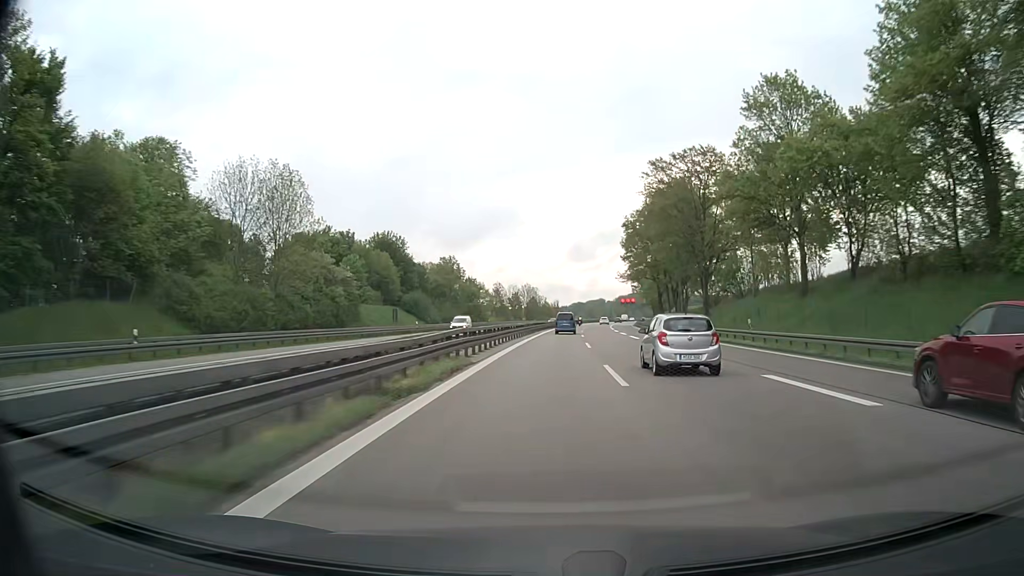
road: motorway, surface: asphalt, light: Day
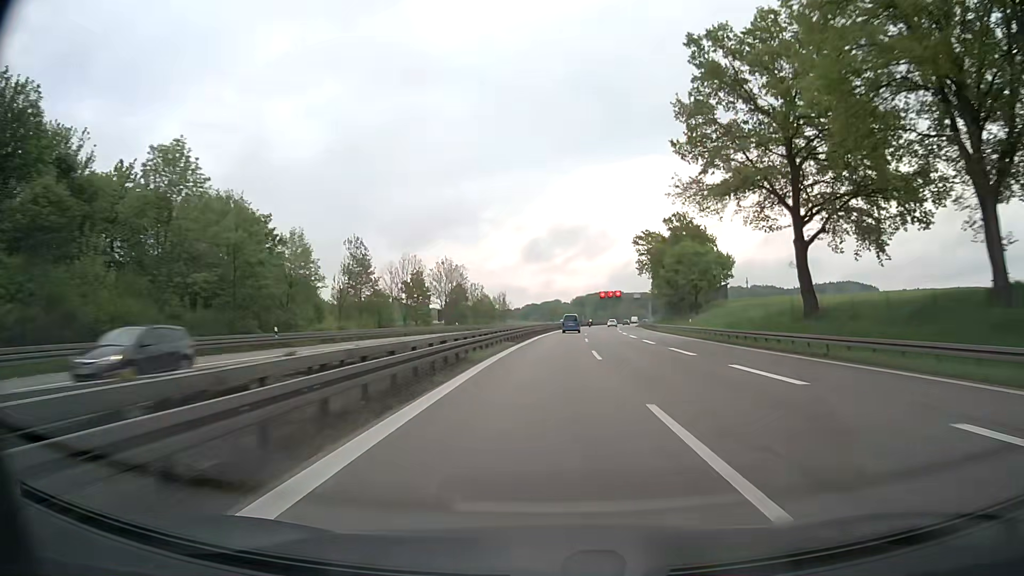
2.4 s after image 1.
(+2.7, +81.4) m; +4°
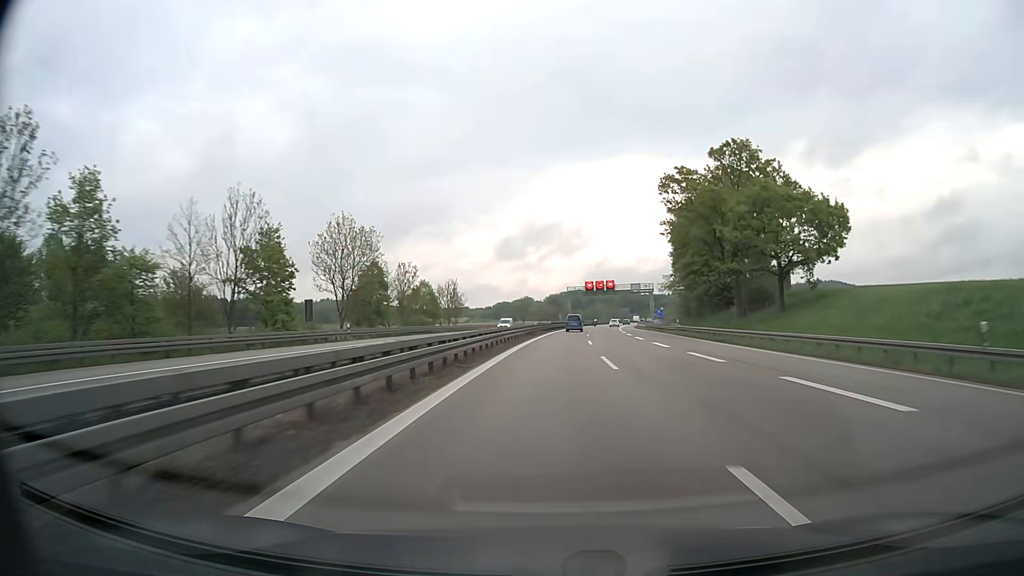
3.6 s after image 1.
(+0.9, +40.8) m; +2°
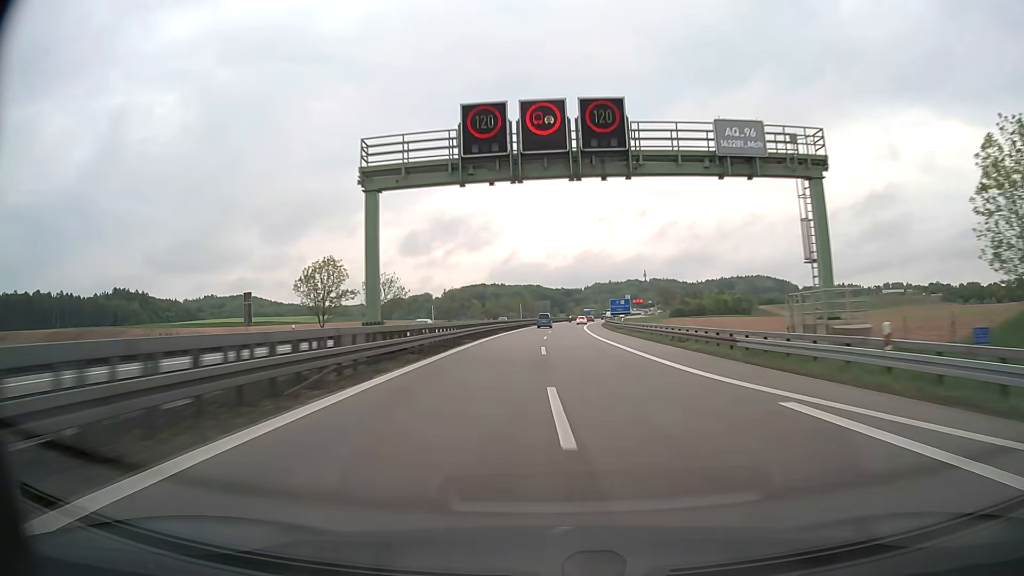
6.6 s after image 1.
(+6.9, +101.2) m; +8°
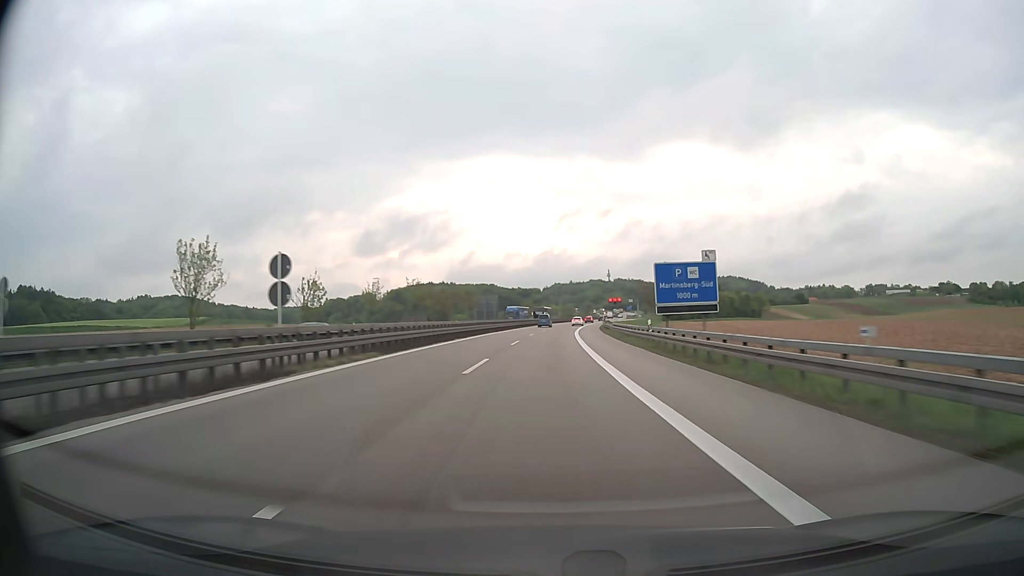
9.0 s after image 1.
(+2.9, +80.4) m; +4°
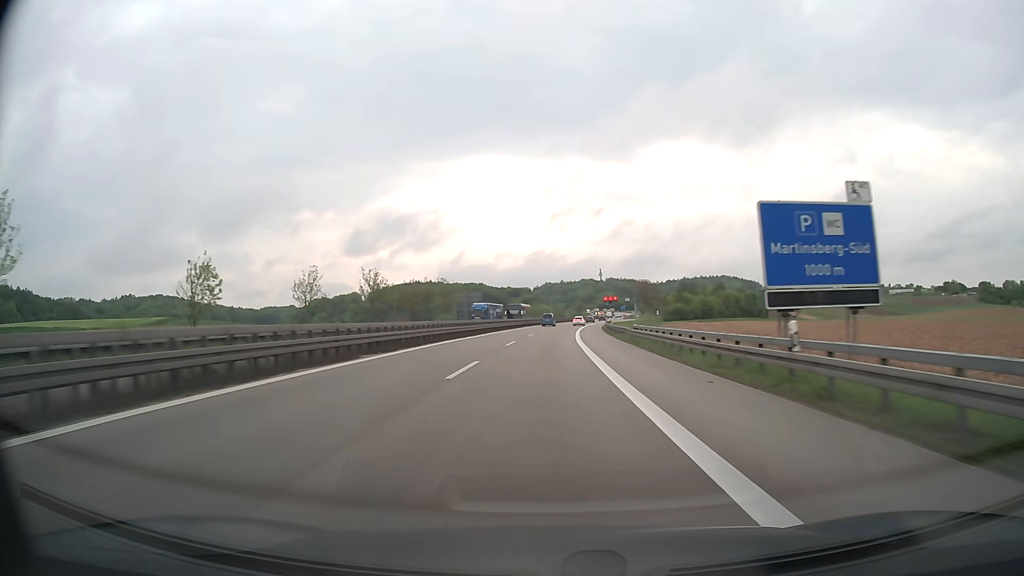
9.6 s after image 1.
(+0.1, +20.0) m; +1°
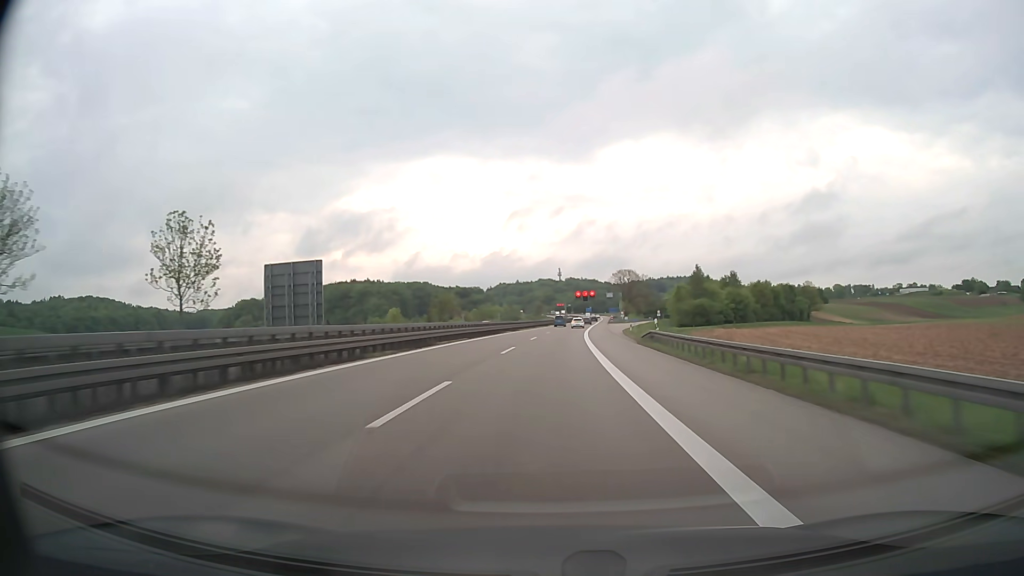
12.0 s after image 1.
(+2.3, +78.9) m; +4°
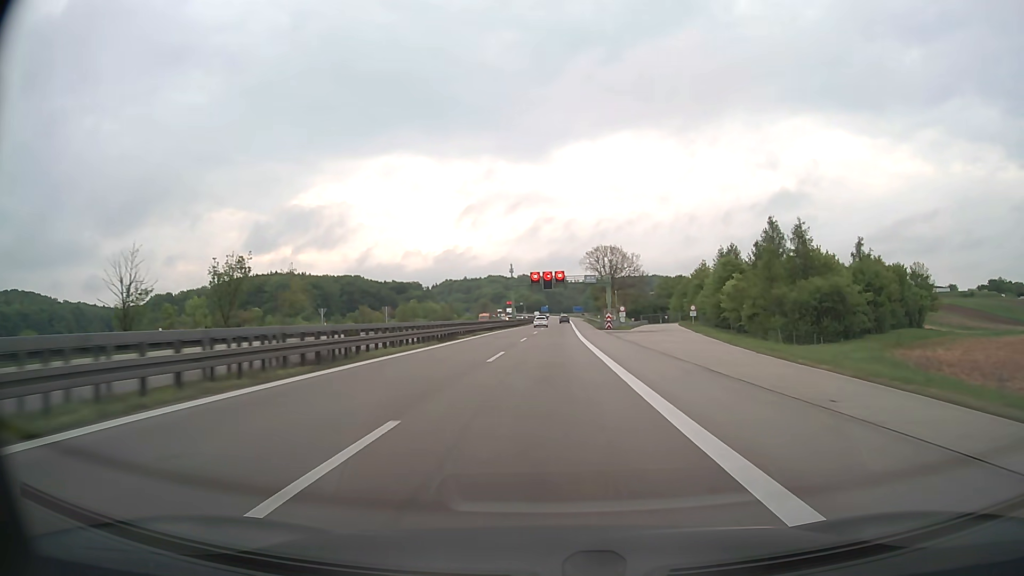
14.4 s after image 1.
(+2.9, +77.9) m; +4°
(0, +10) (0, +20) (0, +30) (0, +40) (+1, +50) (+1, +60) (+1, +70) (+2, +80) (+2, +90) (+2, +100) m
